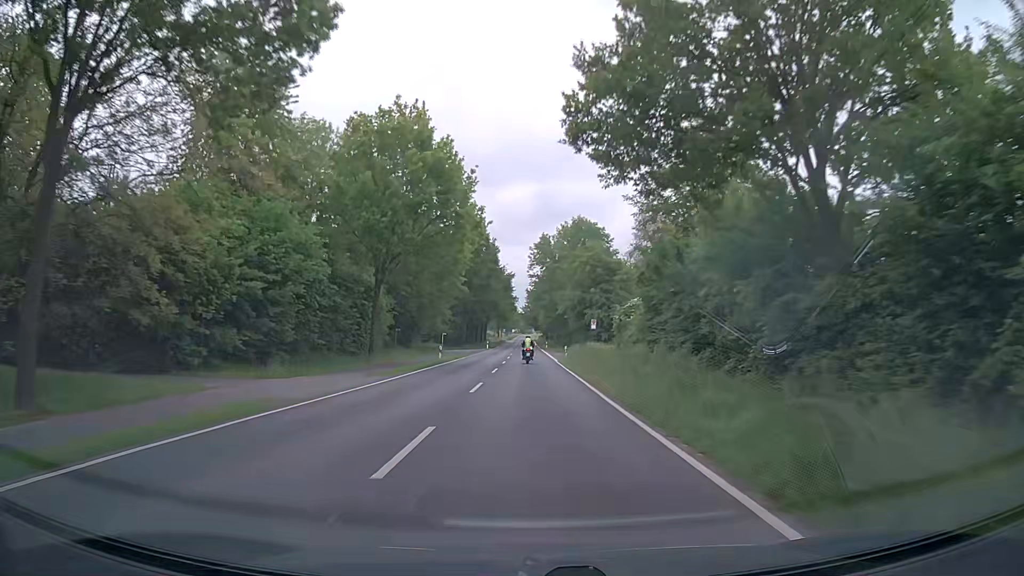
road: secondary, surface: asphalt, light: Day
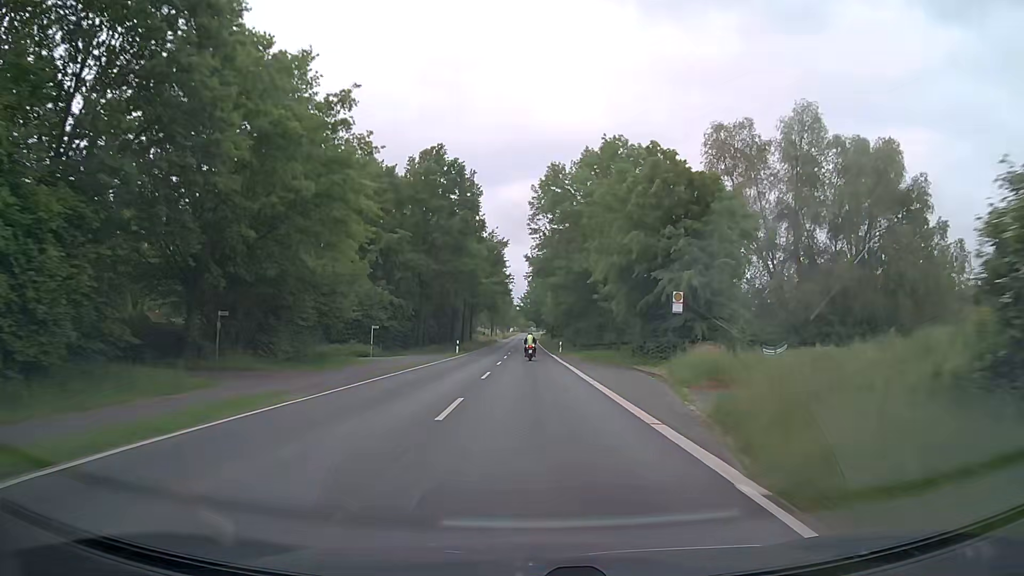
(0.0, +40.5) m; 0°
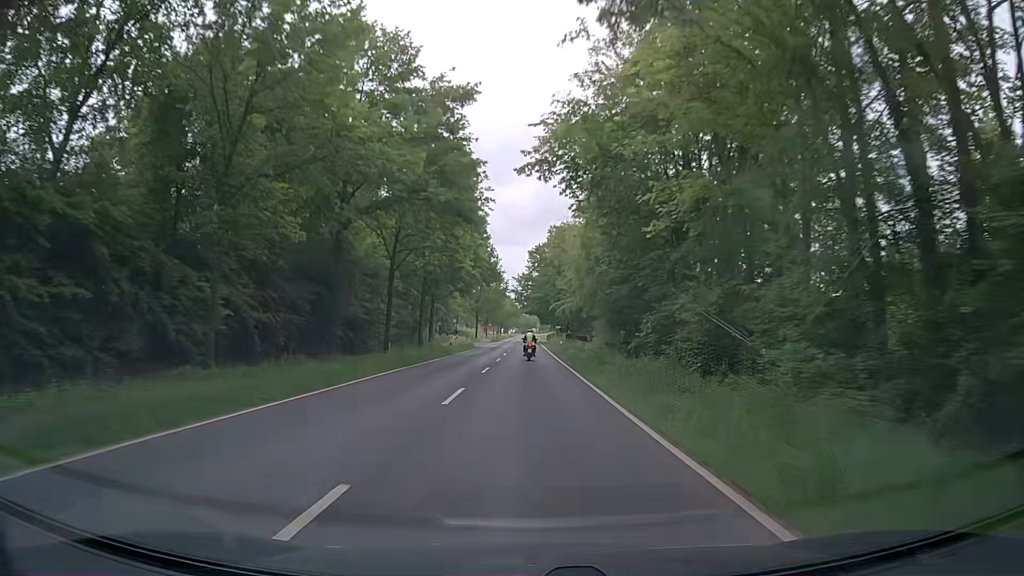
(0.0, +53.7) m; 0°
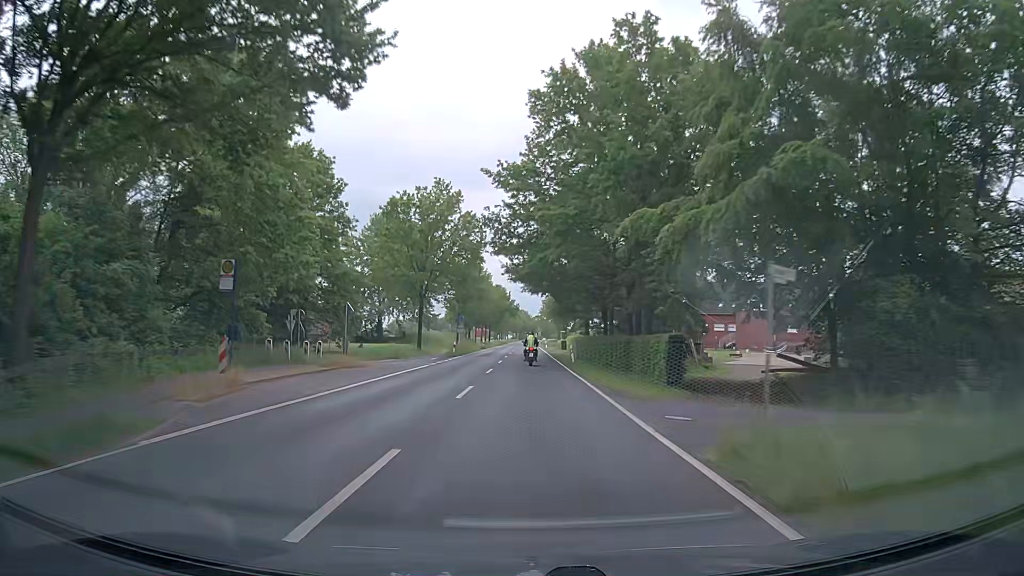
(-0.3, +64.1) m; 0°
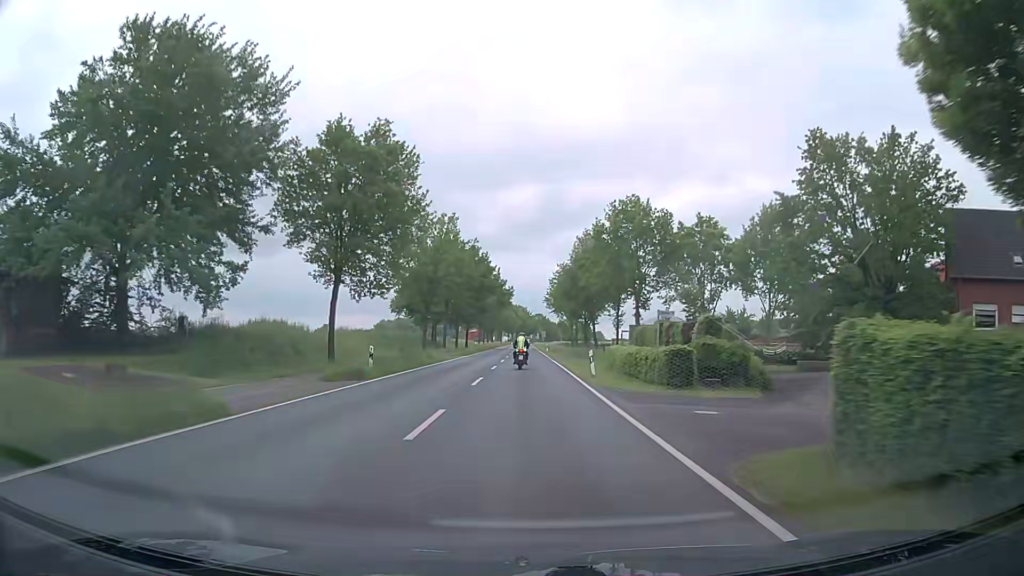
(0.0, +61.0) m; 0°
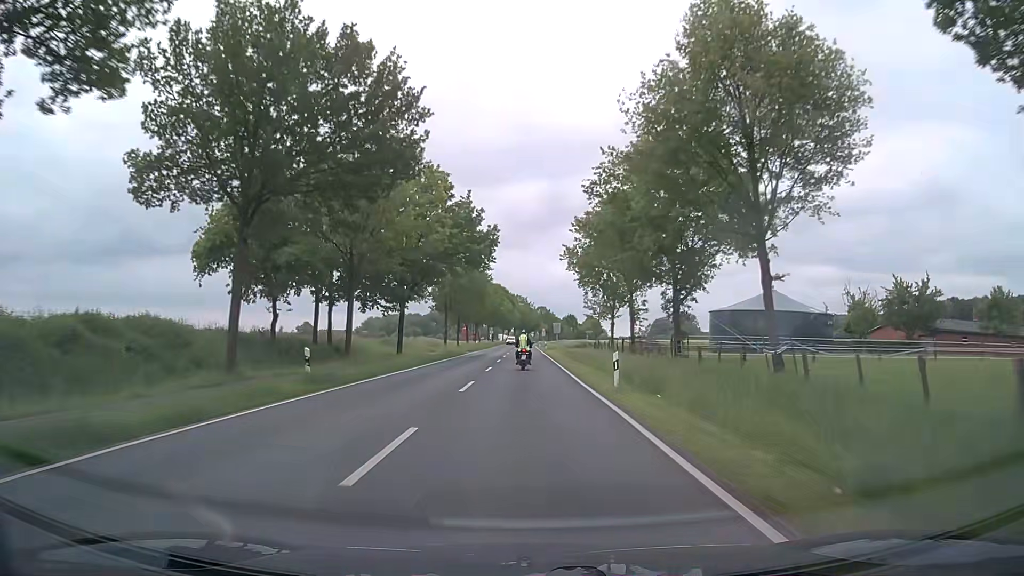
(0.0, +57.7) m; 0°
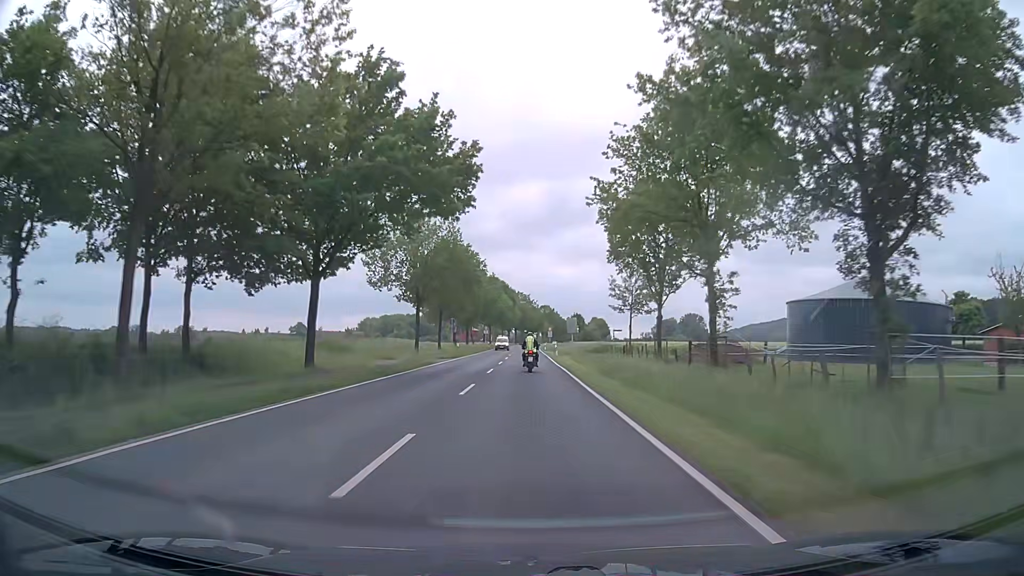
(0.0, +22.3) m; 0°
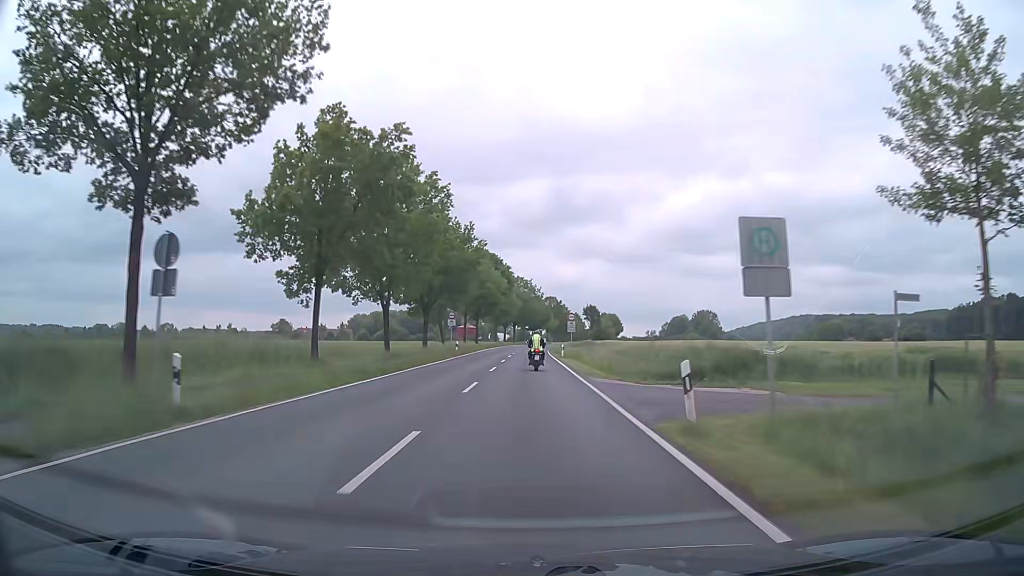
(+0.1, +44.0) m; 0°
(0, +10) (0, +20) (0, +30) (0, +40) (0, +50) (+1, +60) (+1, +70) (+1, +80) (+1, +90) (+2, +100) m
